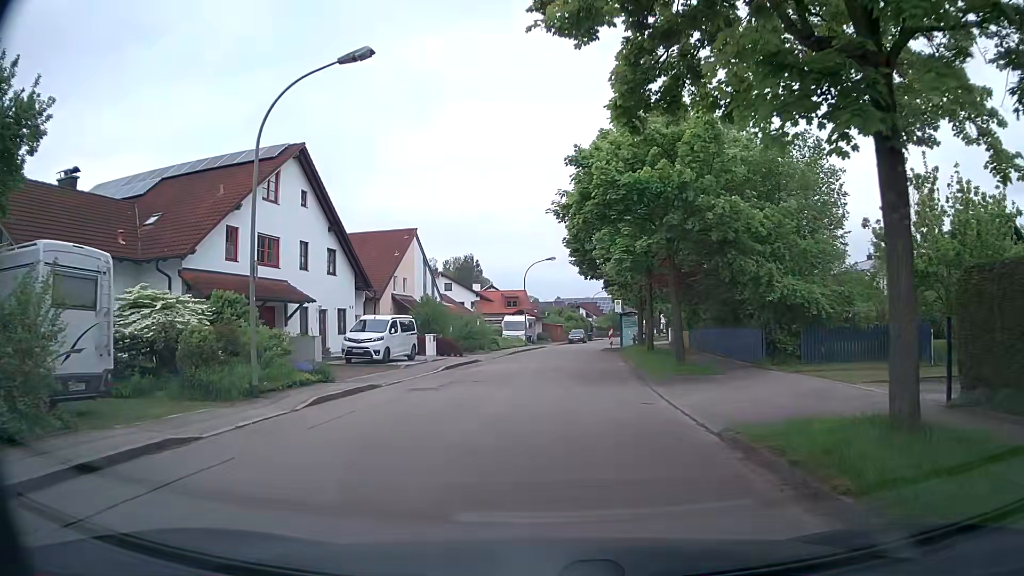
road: residential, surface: asphalt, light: Day
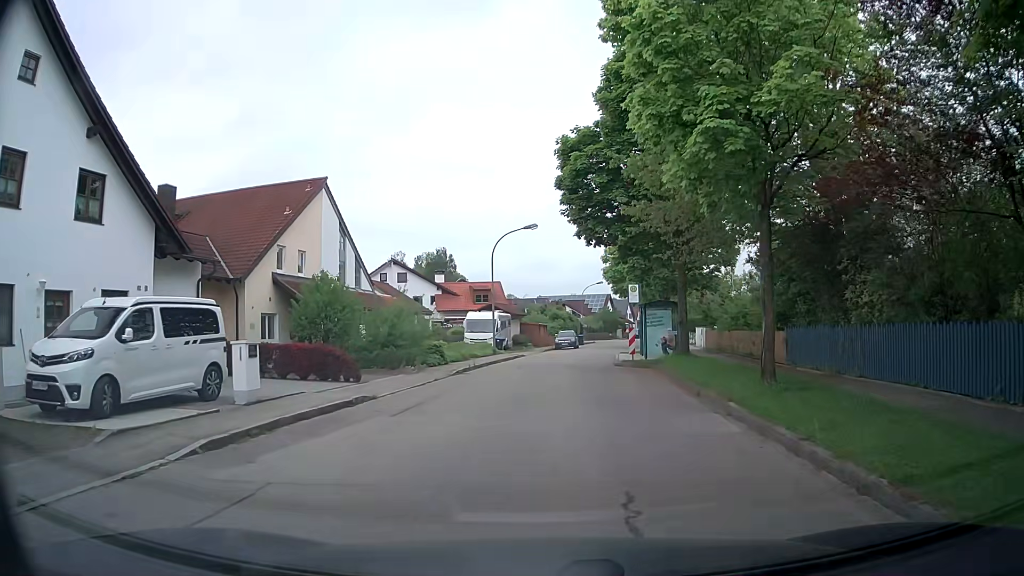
(+0.2, +18.1) m; +2°
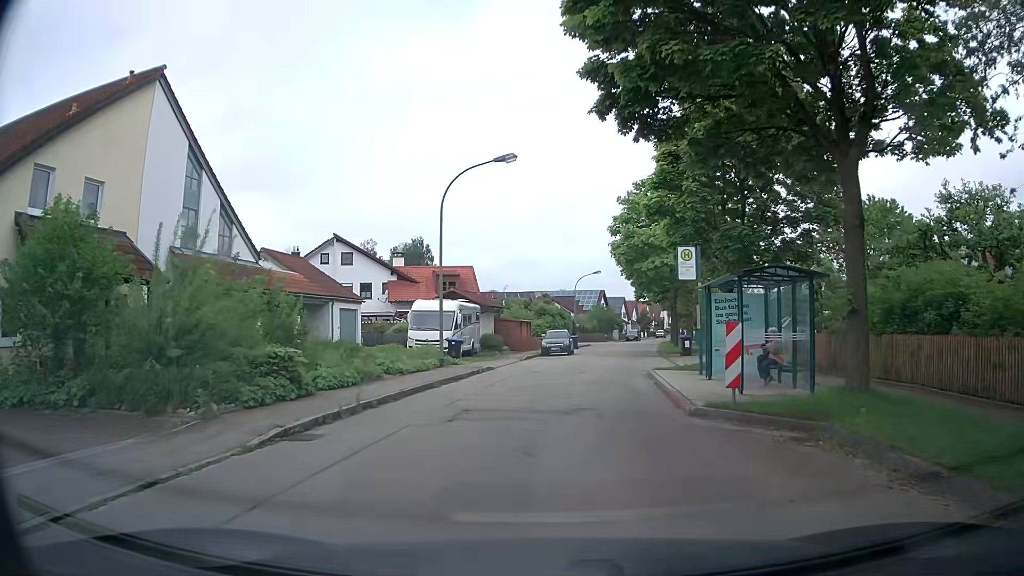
(+0.2, +15.2) m; 0°
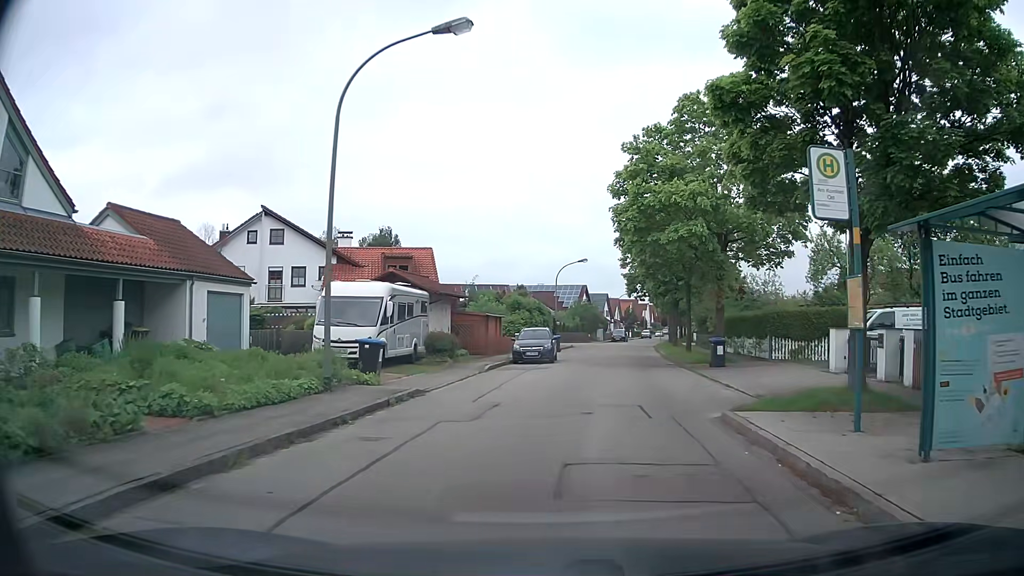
(+0.2, +10.6) m; +2°
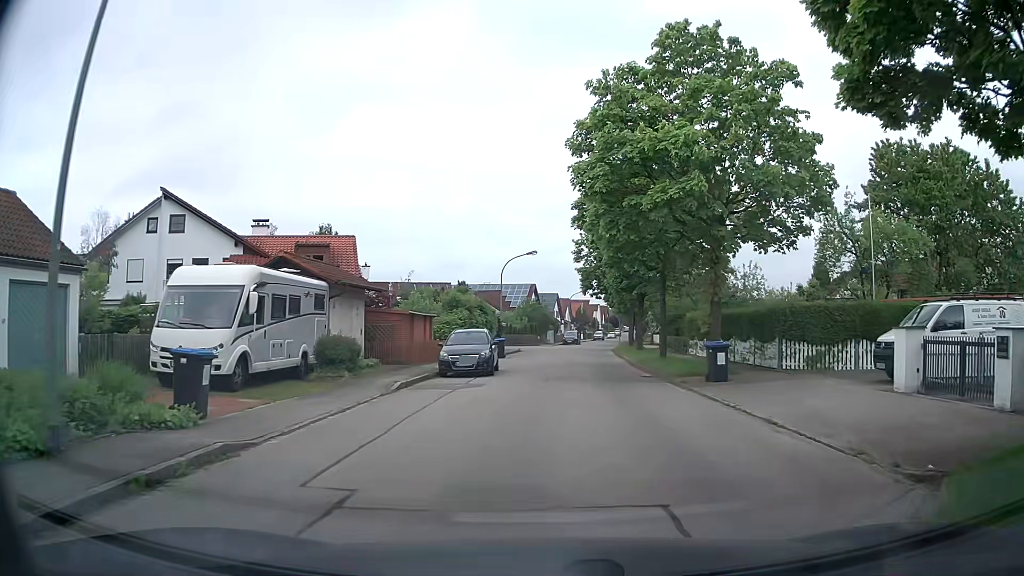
(+0.3, +6.9) m; +5°
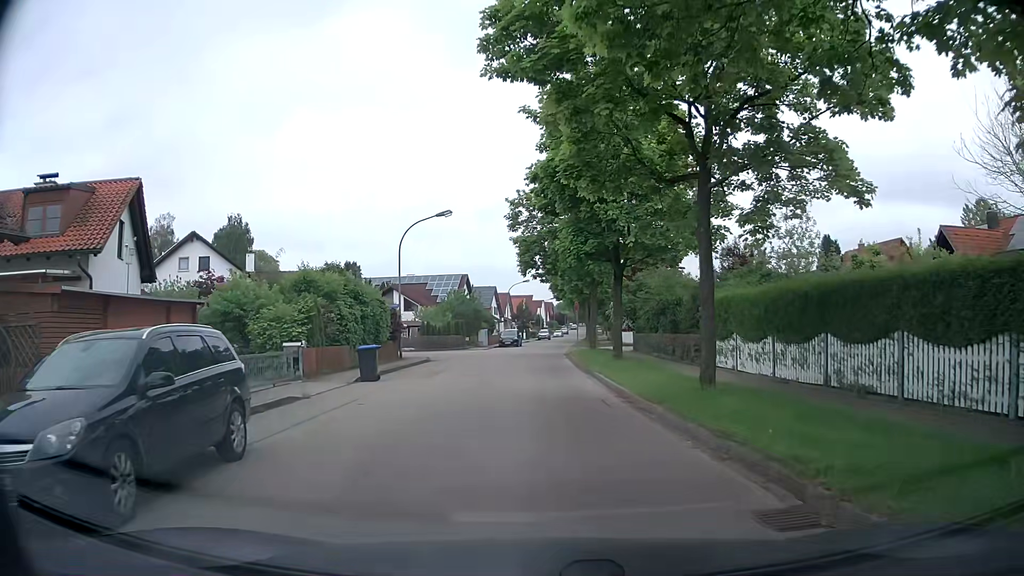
(+1.0, +16.8) m; +4°
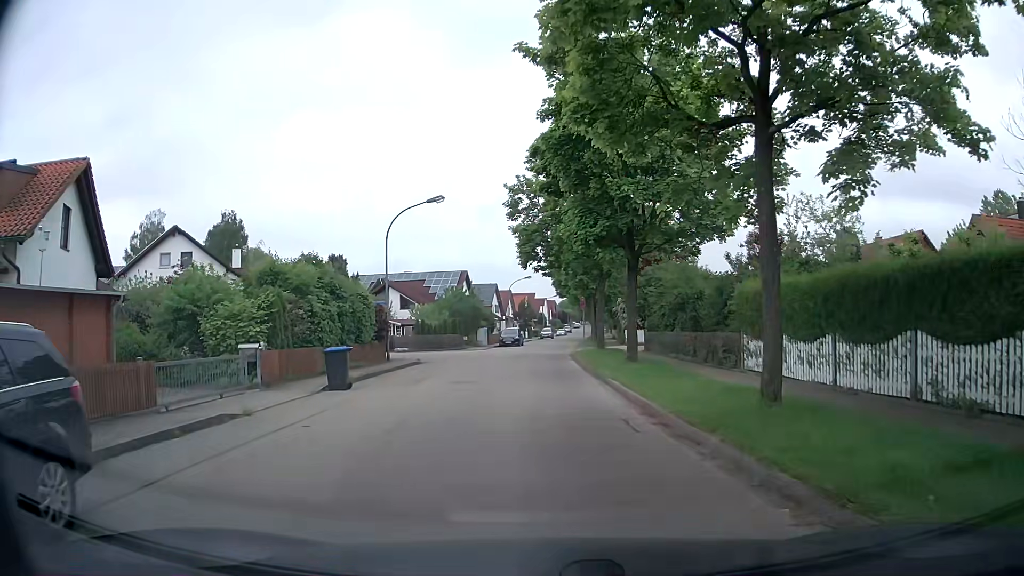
(0.0, +3.3) m; +2°
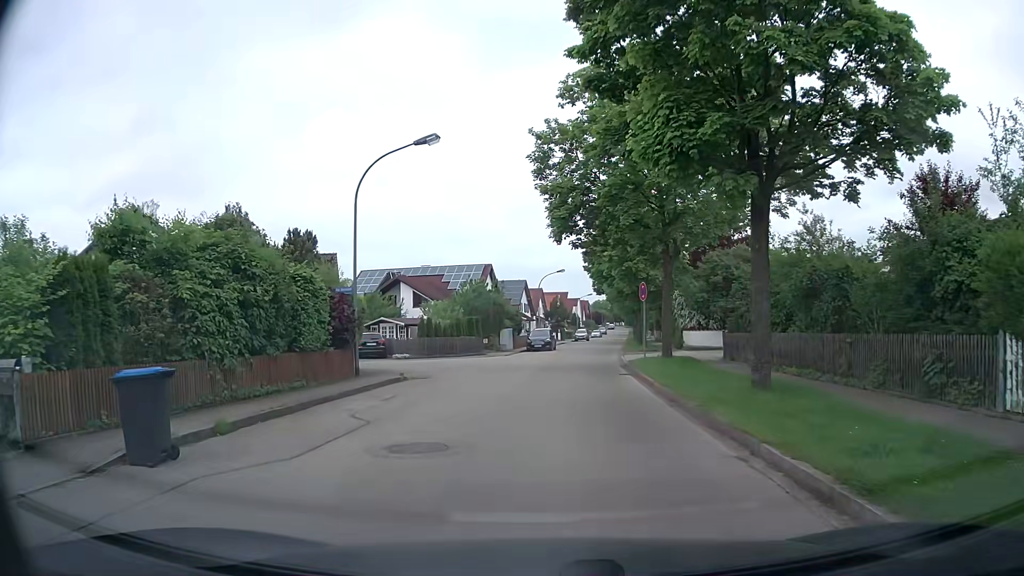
(-0.5, +10.0) m; -4°
(0, +10) (0, +20) (+1, +30) (+2, +40) (+4, +50) (+5, +60) (+6, +70) (+7, +80) (+8, +90) (+10, +99) m
